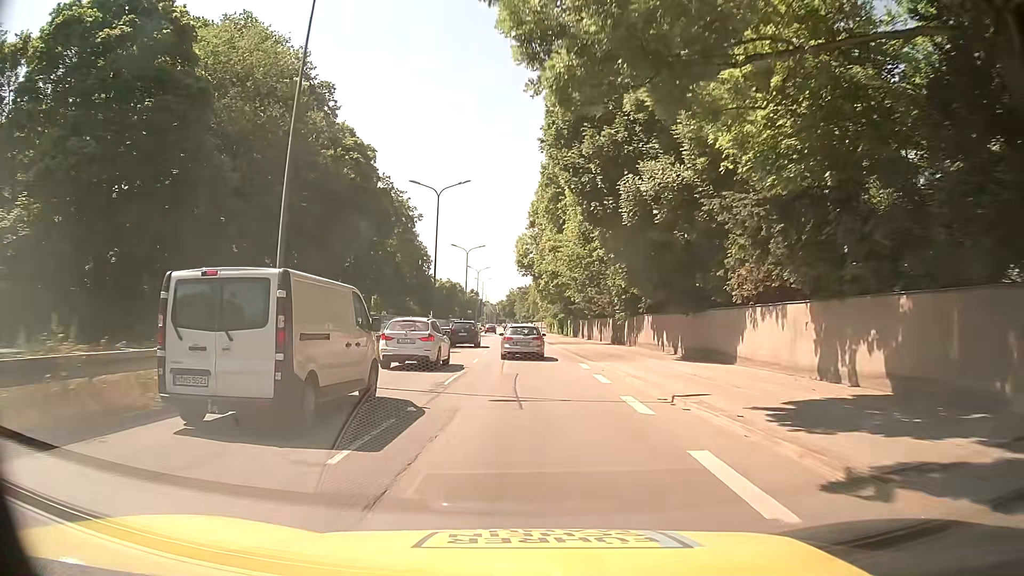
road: trunk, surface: asphalt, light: Day
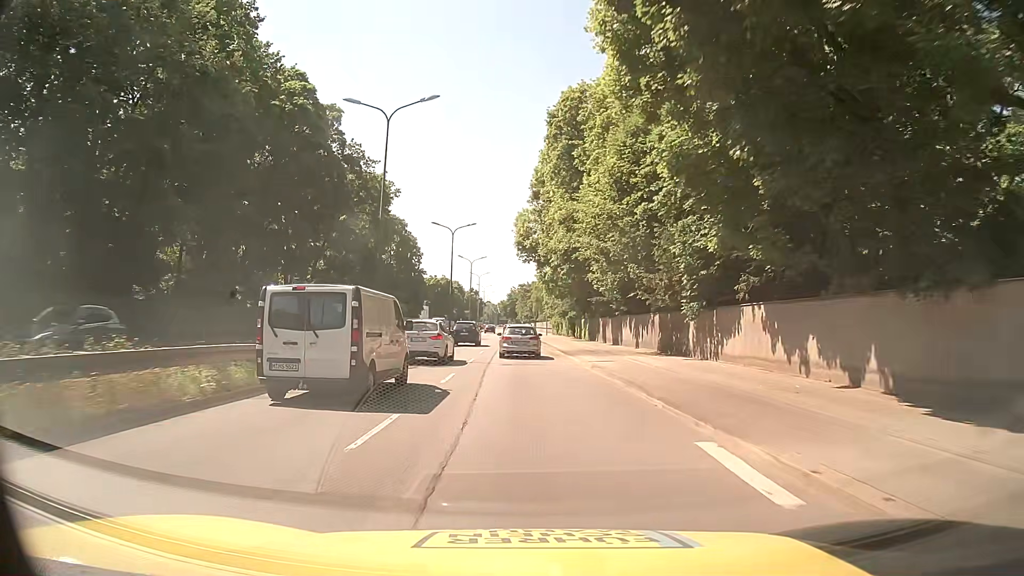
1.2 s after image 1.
(-0.1, +17.4) m; -1°
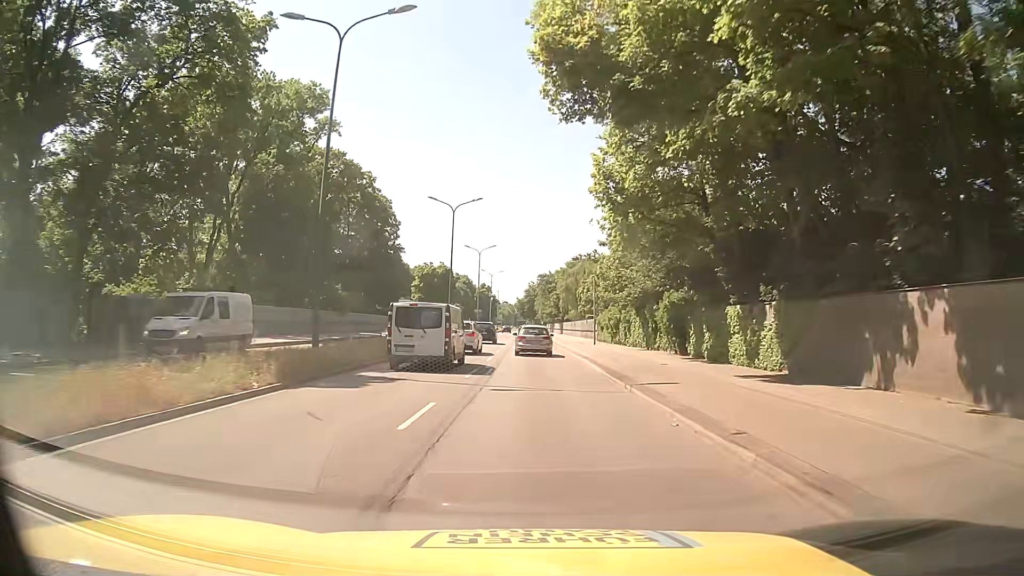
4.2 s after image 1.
(-0.2, +43.5) m; 0°
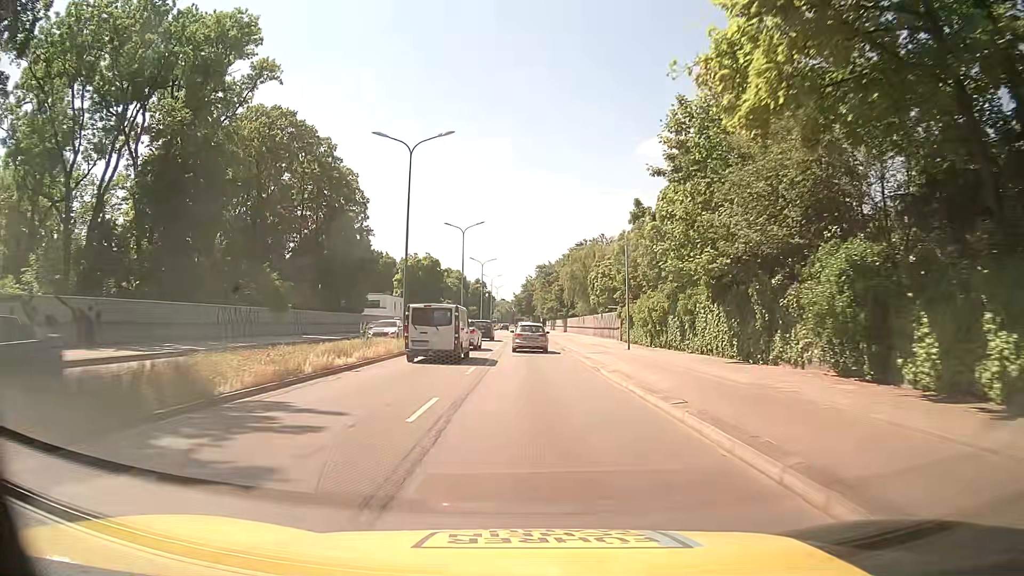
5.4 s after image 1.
(-0.2, +17.4) m; -1°
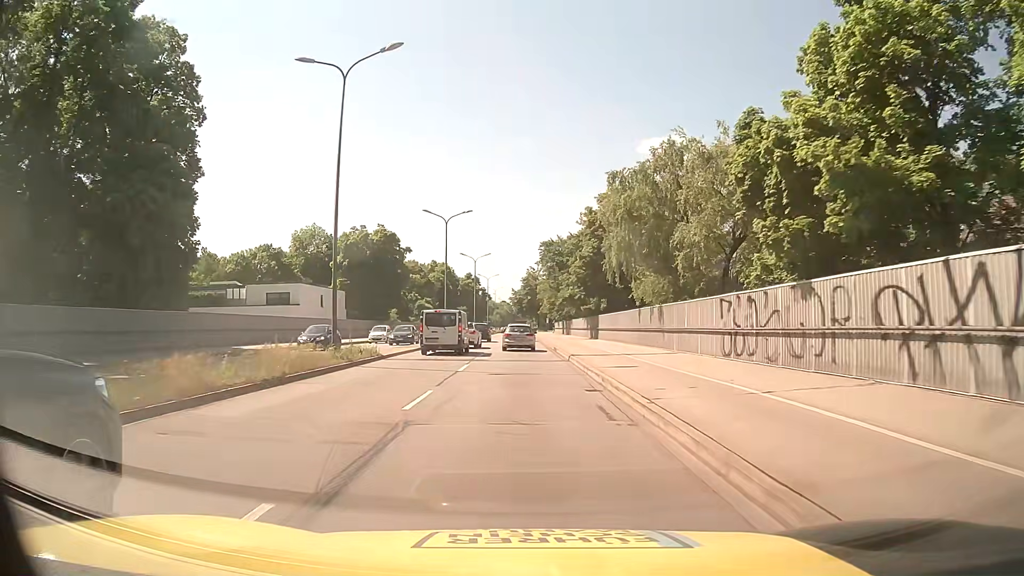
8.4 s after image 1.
(+0.3, +43.4) m; 0°
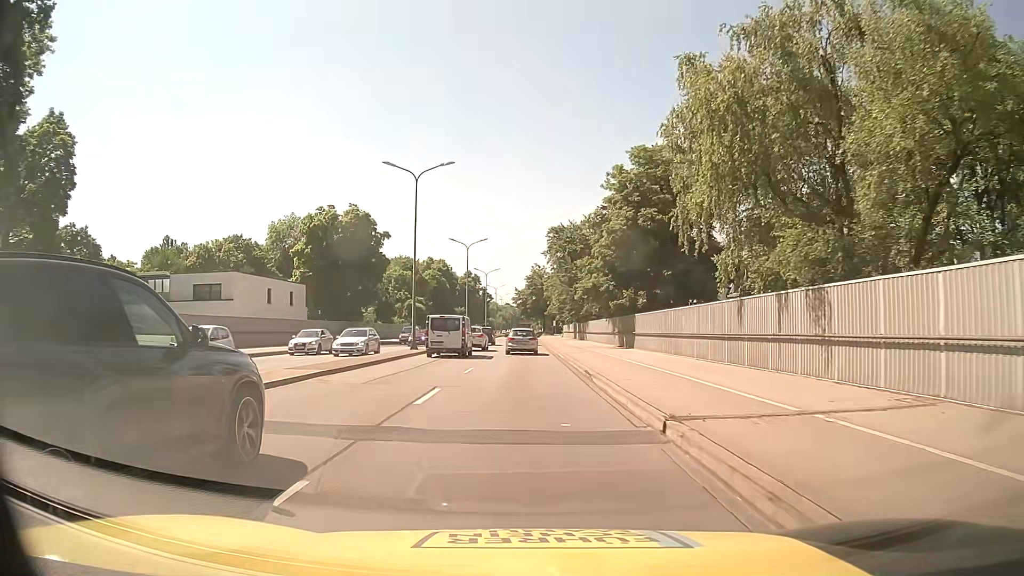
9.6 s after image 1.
(-0.1, +17.3) m; -1°
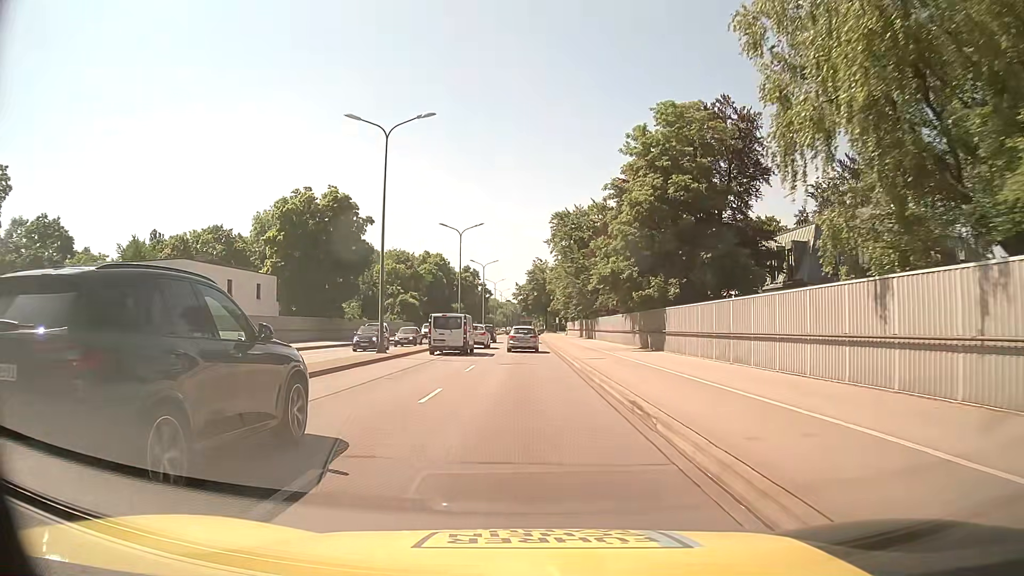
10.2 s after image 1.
(0.0, +8.6) m; 0°
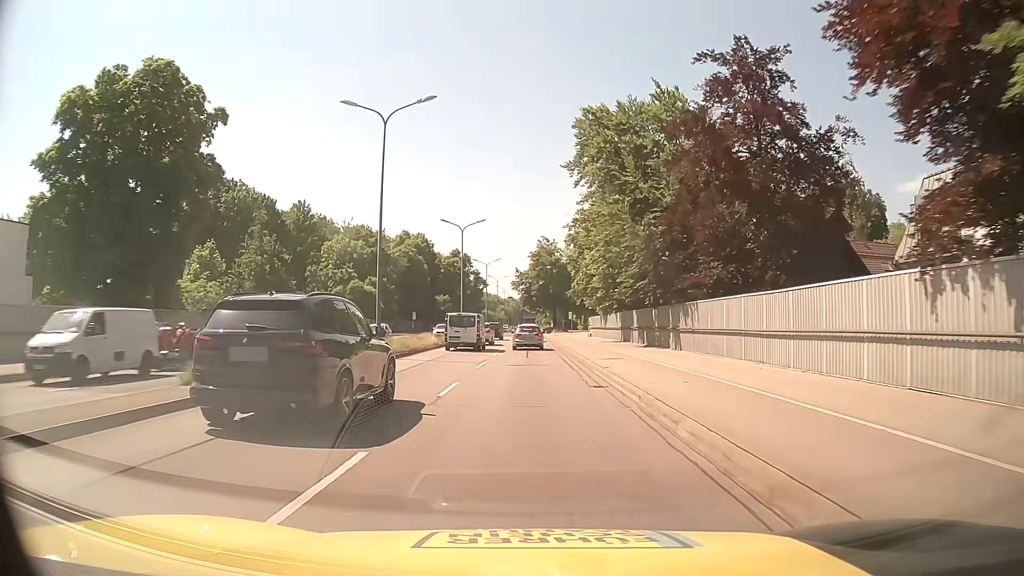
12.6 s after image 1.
(-0.3, +34.7) m; -1°
(0, +10) (0, +20) (0, +30) (0, +40) (0, +50) (0, +60) (0, +70) (0, +80) (0, +90) (0, +100) m
